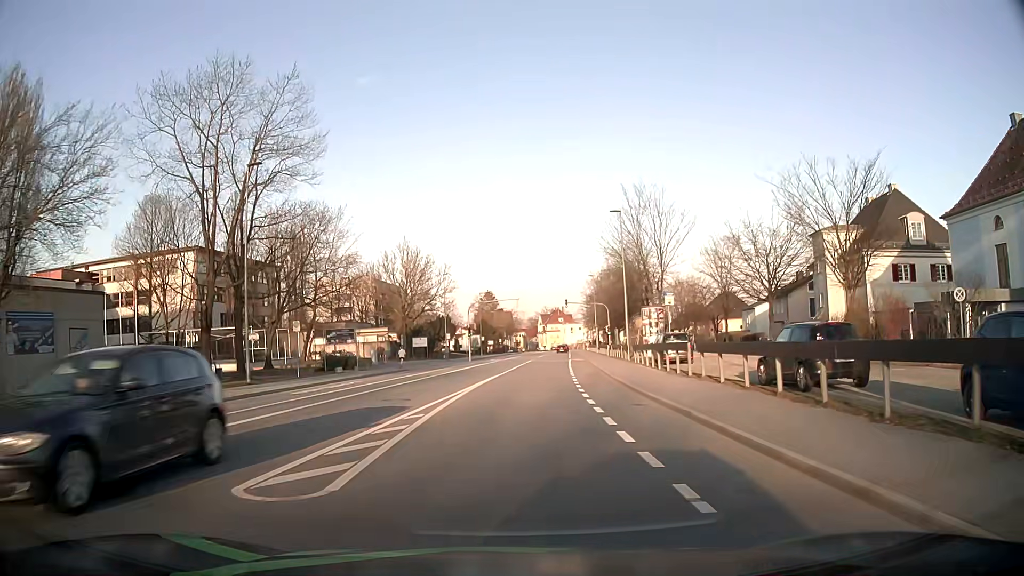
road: tertiary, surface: asphalt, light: Day
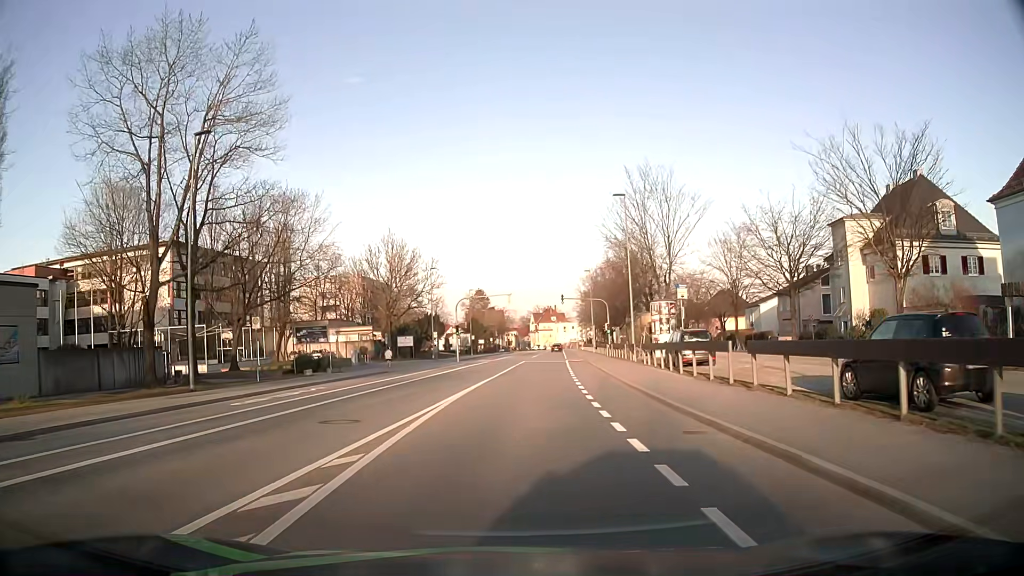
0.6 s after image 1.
(0.0, +5.0) m; 0°
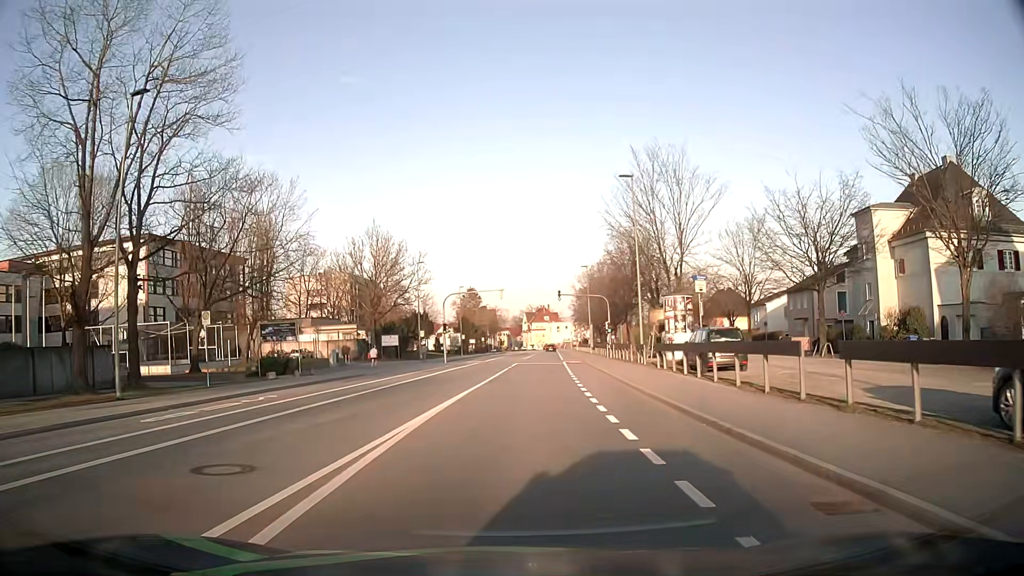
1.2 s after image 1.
(+0.1, +4.9) m; +1°
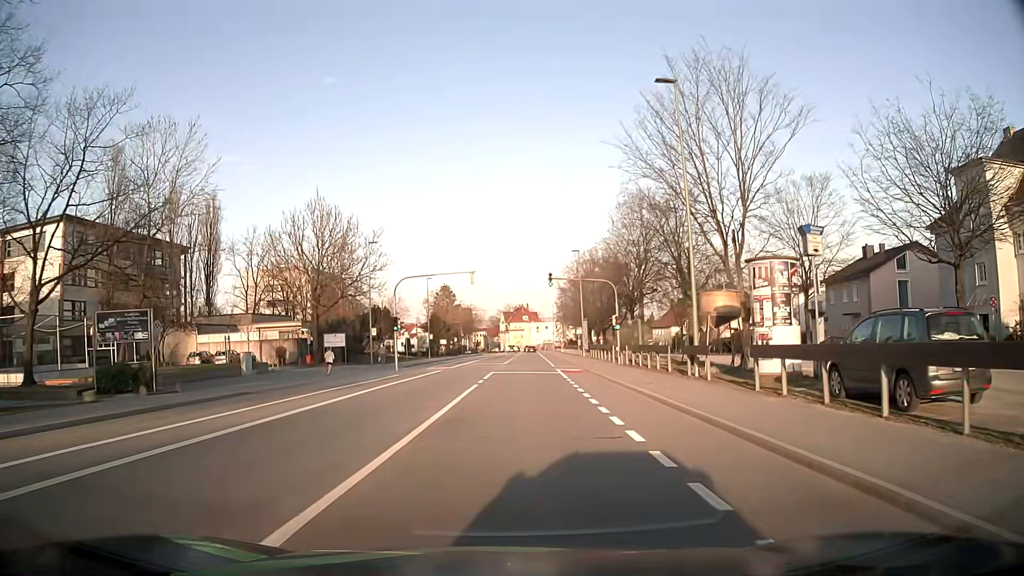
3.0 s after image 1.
(+0.2, +14.4) m; +2°
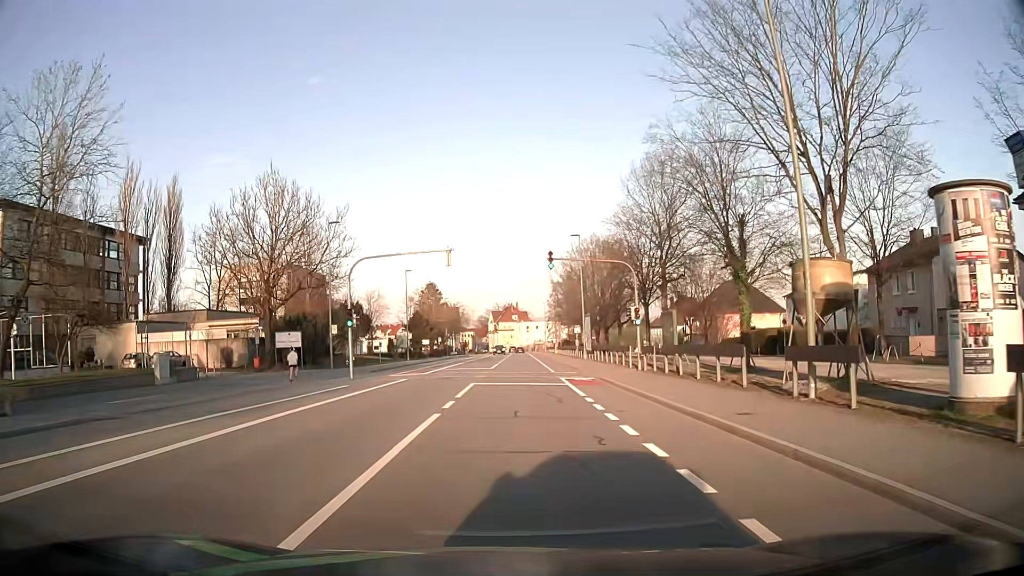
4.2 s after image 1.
(+0.1, +9.6) m; +1°
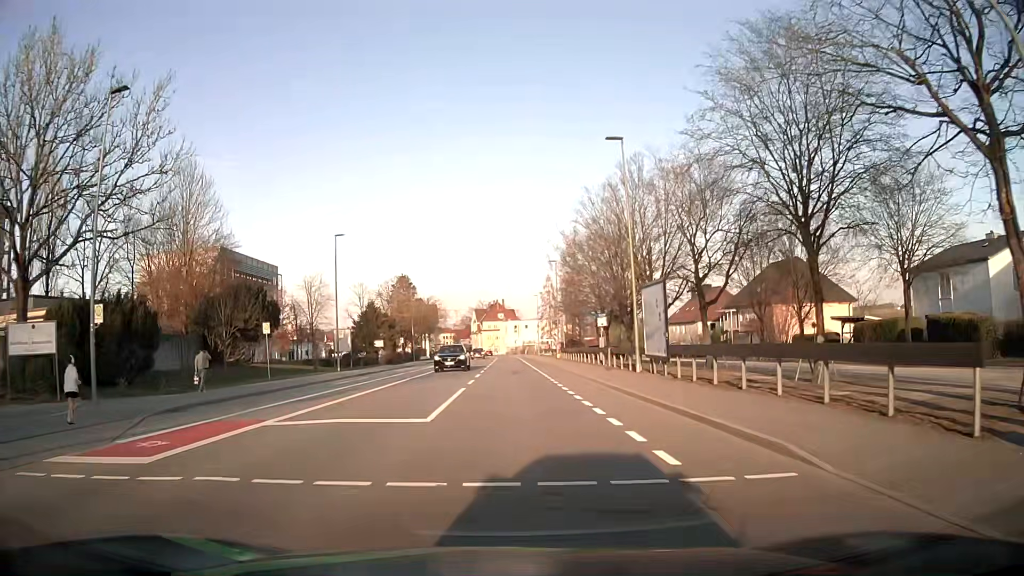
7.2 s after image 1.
(+0.1, +27.3) m; +1°
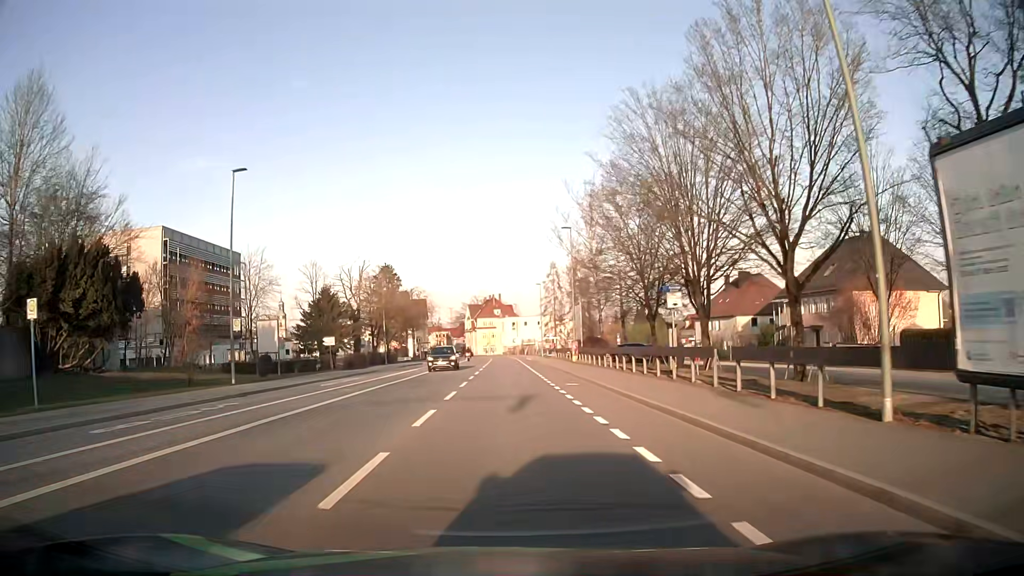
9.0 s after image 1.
(+0.1, +20.0) m; 0°
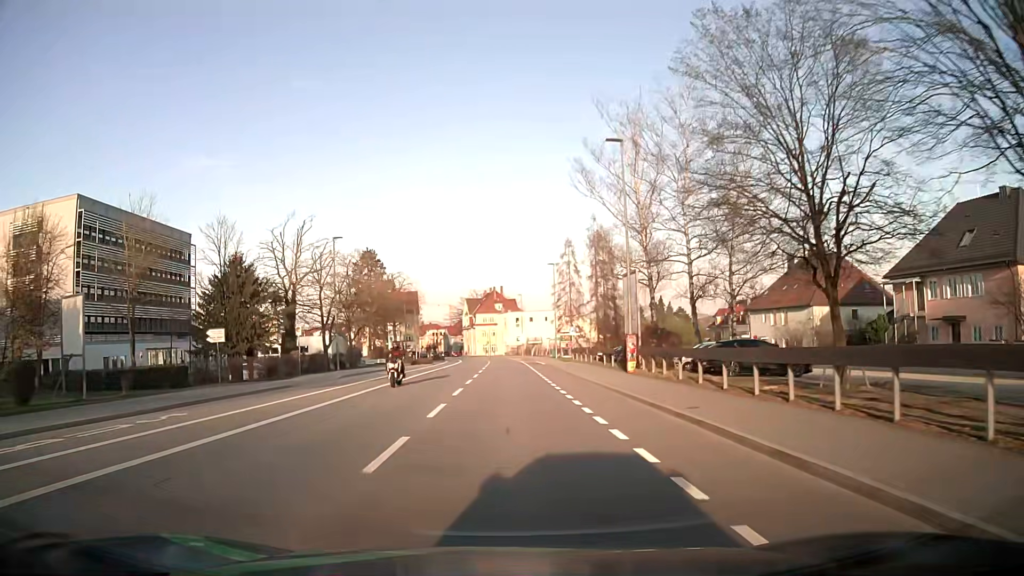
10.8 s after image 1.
(0.0, +22.5) m; 0°
(0, +10) (0, +20) (0, +30) (0, +40) (0, +50) (0, +60) (0, +70) (-1, +80) (-1, +90) (-2, +100) m
